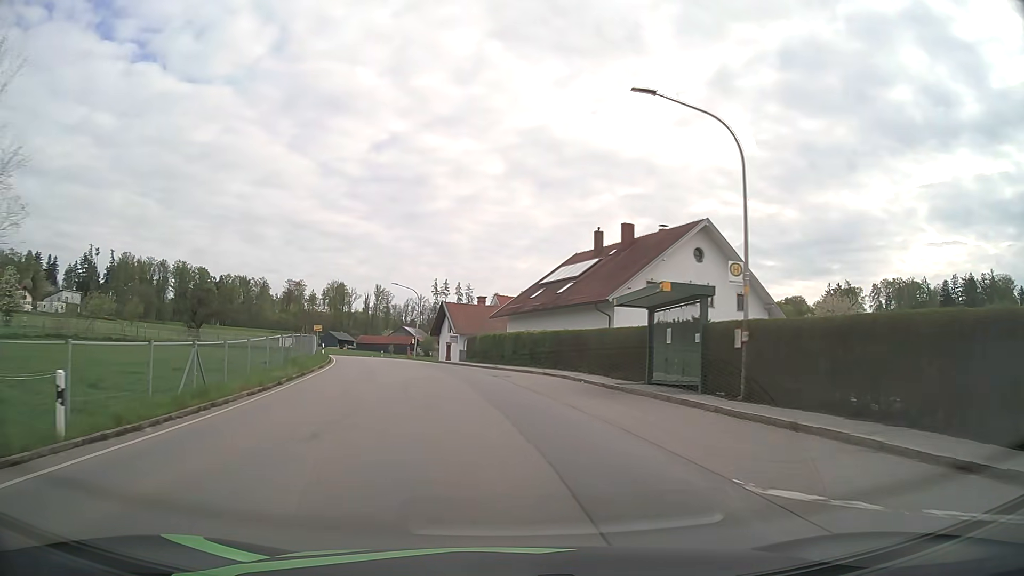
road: tertiary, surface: asphalt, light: Day
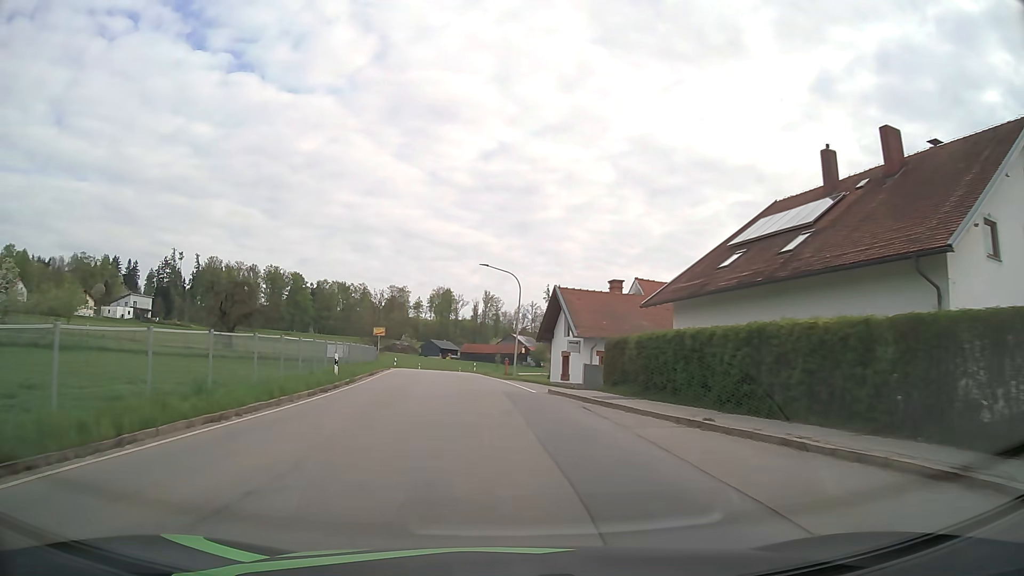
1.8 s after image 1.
(-1.9, +22.3) m; -10°
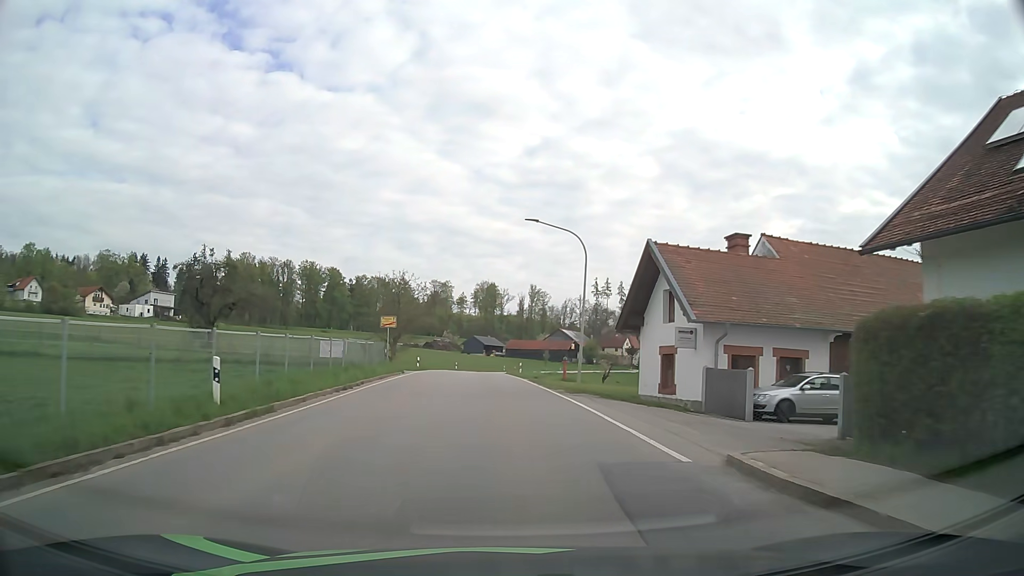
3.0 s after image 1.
(-0.5, +15.0) m; -4°
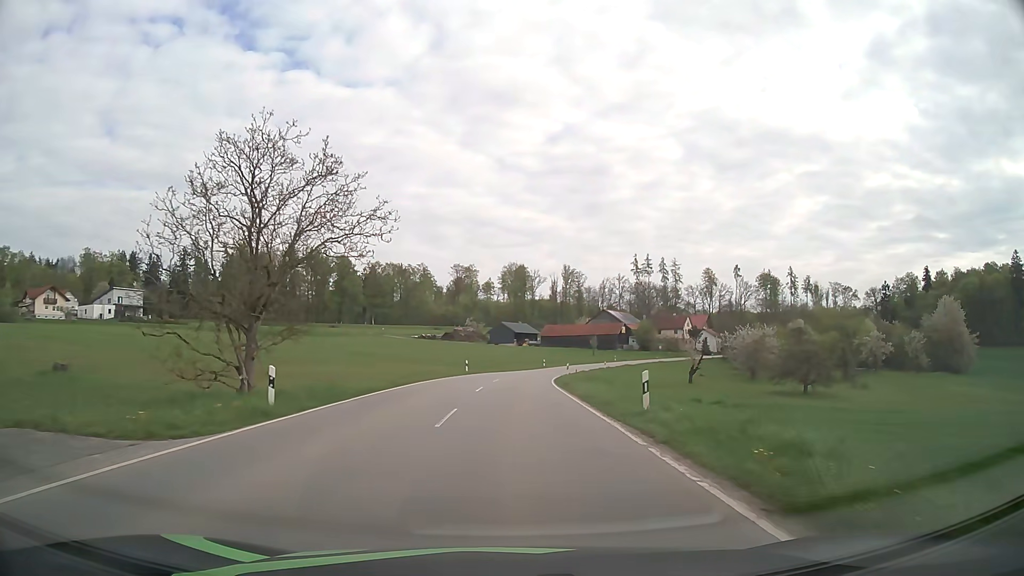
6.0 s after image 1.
(-1.0, +38.2) m; -3°
(0, +10) (0, +20) (0, +30) (+1, +40) (+2, +50) (+3, +60) (+5, +70) (+7, +79) (+10, +89) (+14, +98) m
